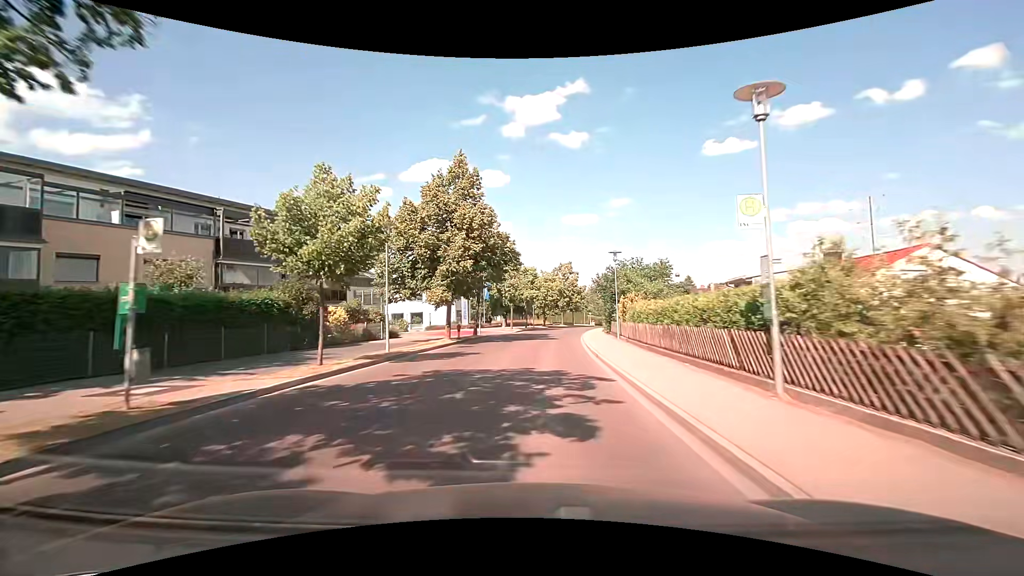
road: tertiary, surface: asphalt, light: Day
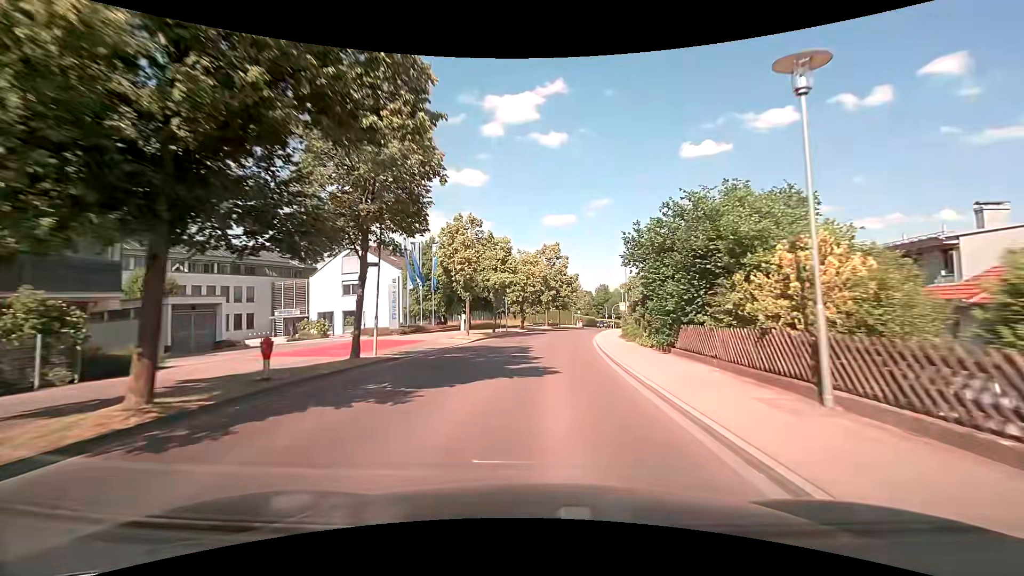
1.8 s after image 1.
(+0.4, +21.4) m; +2°
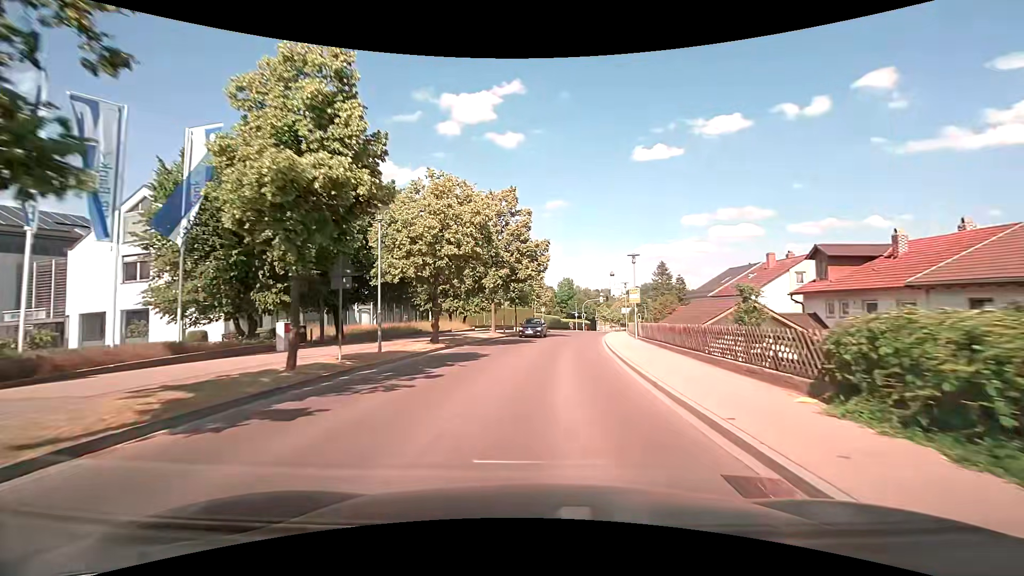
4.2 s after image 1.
(+1.3, +27.0) m; +6°
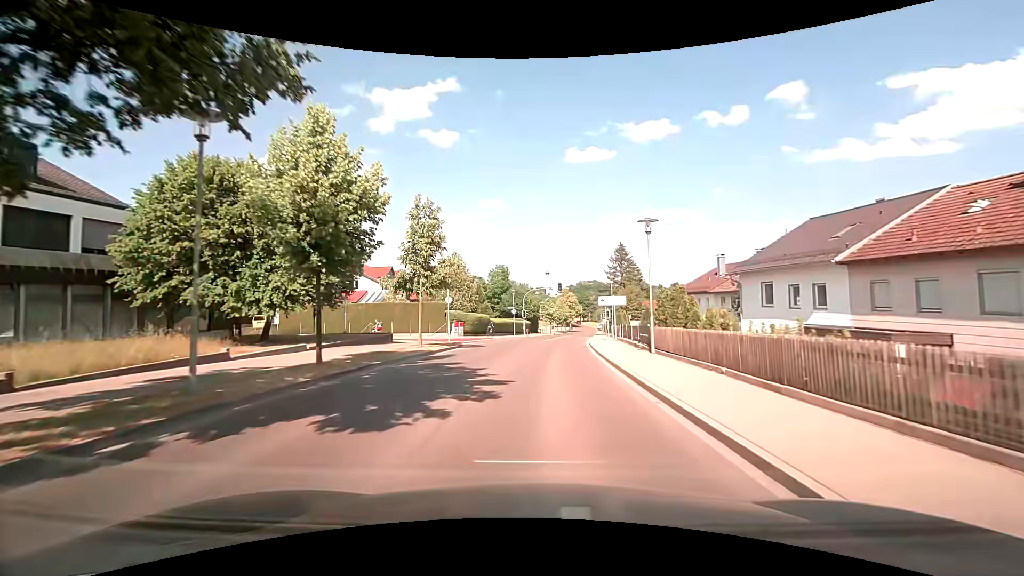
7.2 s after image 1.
(+2.0, +31.7) m; +8°
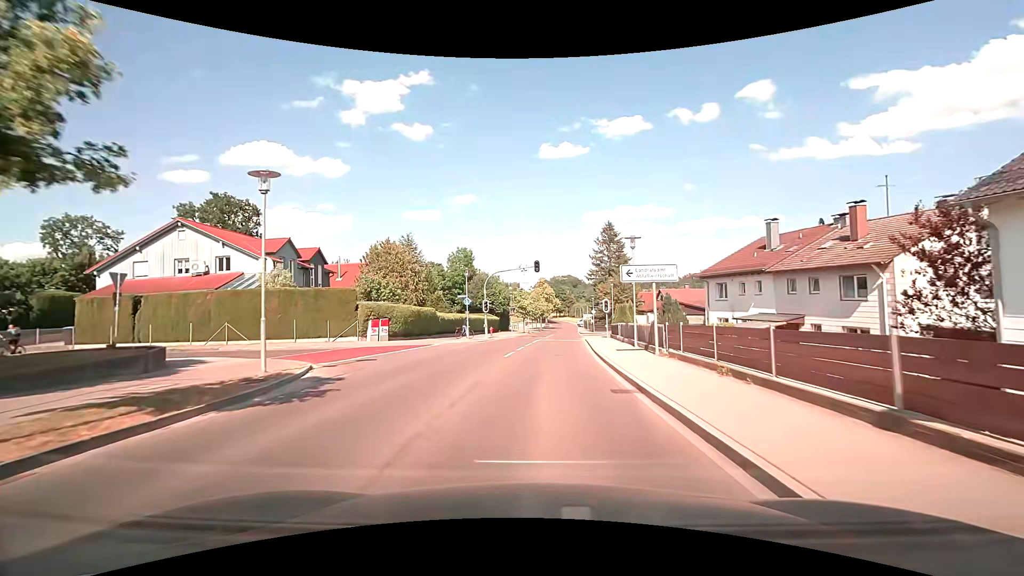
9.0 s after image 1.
(+0.4, +18.5) m; +3°
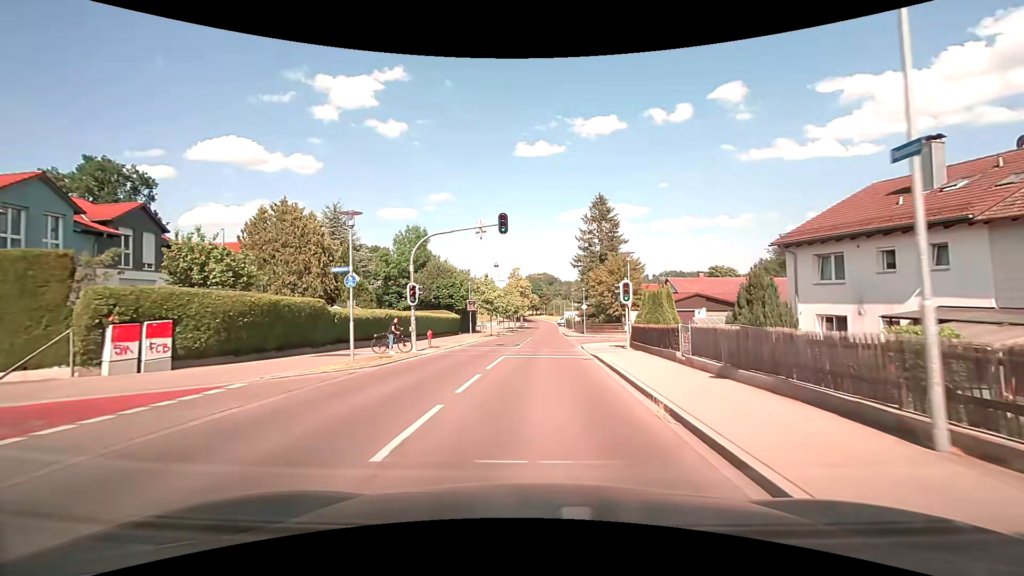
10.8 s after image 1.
(+0.4, +18.0) m; +2°
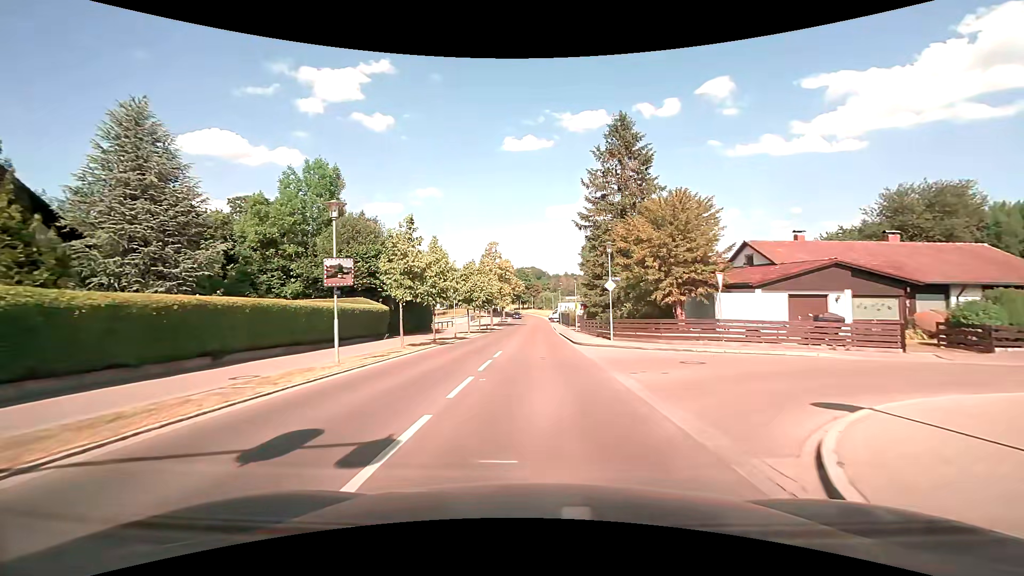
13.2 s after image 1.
(+0.6, +25.1) m; +2°
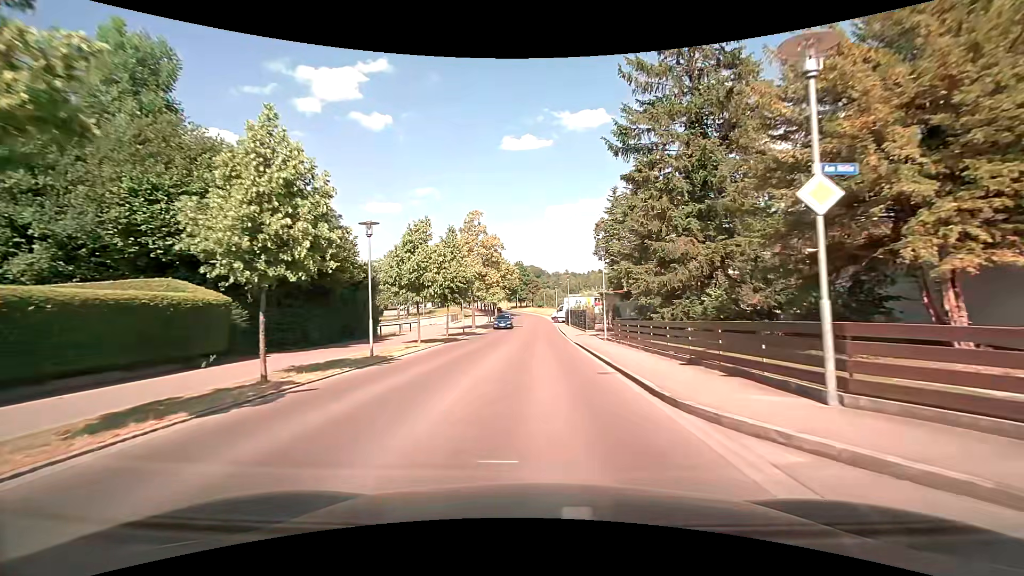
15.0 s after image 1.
(0.0, +18.8) m; 0°
(0, +10) (0, +20) (0, +30) (0, +40) (0, +50) (0, +60) (0, +70) (0, +80) (0, +90) (-1, +100) m
